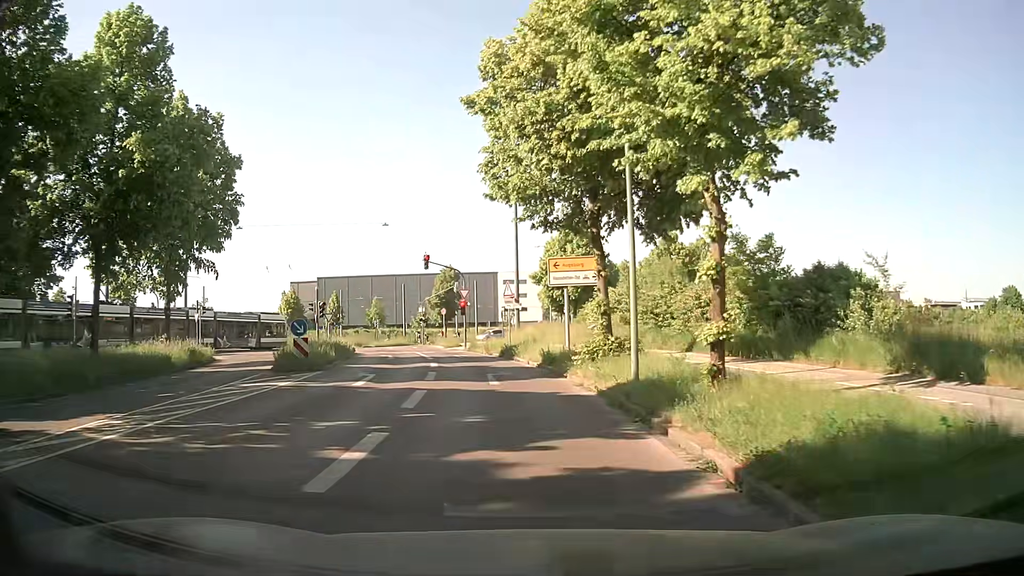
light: Day
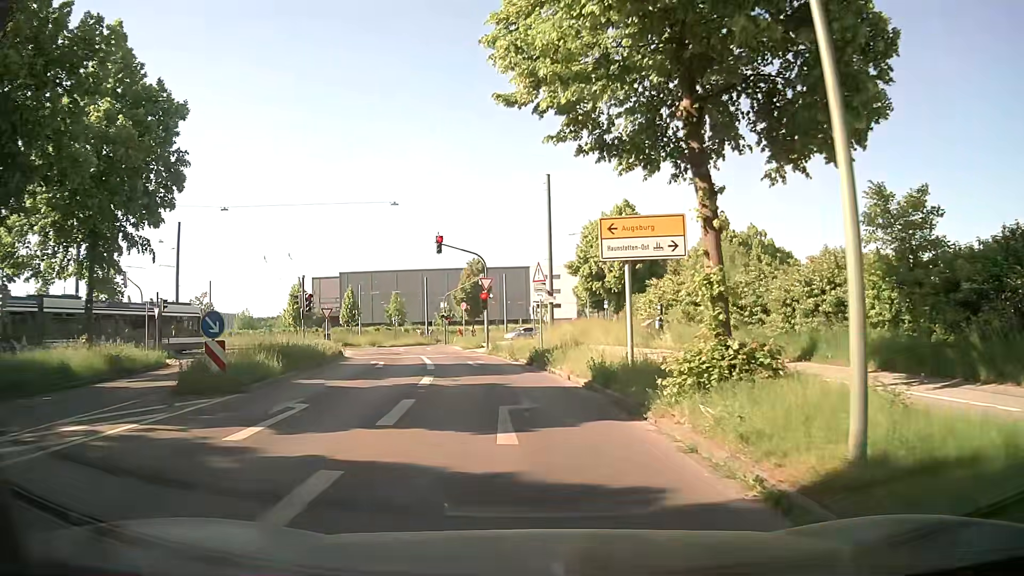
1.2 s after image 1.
(-0.1, +8.3) m; -2°
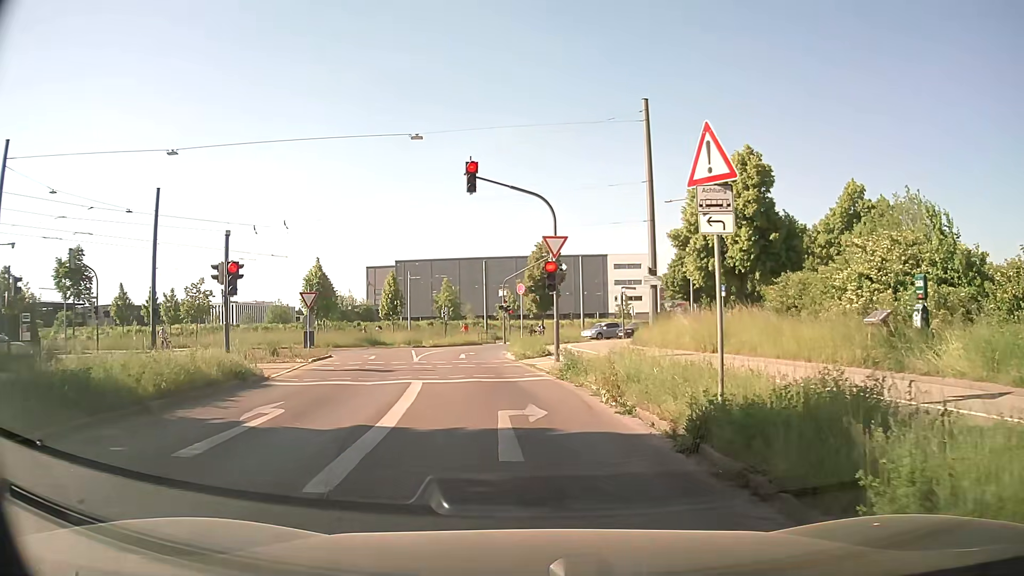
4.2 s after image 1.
(-1.0, +15.8) m; -7°
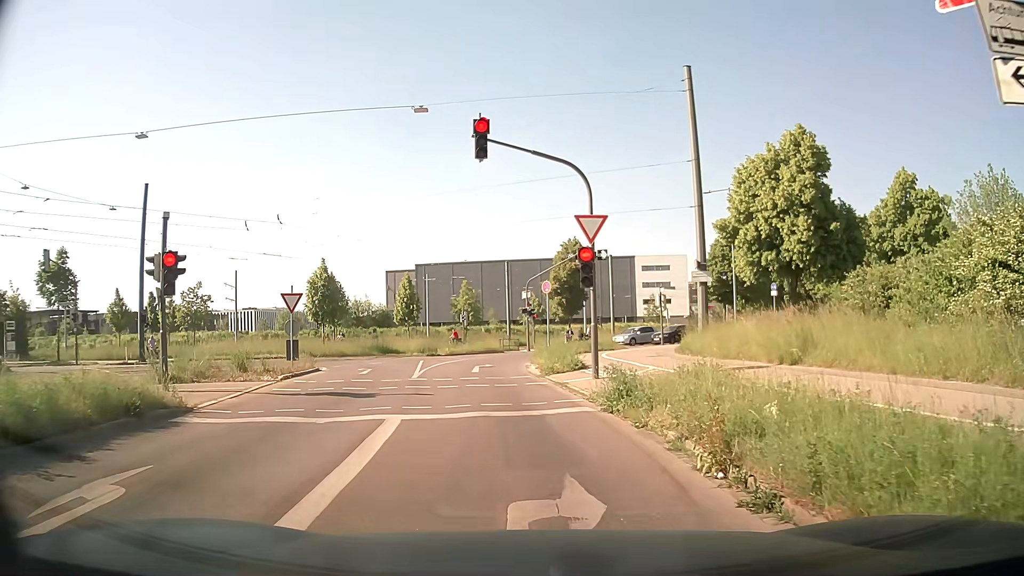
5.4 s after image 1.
(-0.1, +4.9) m; -3°
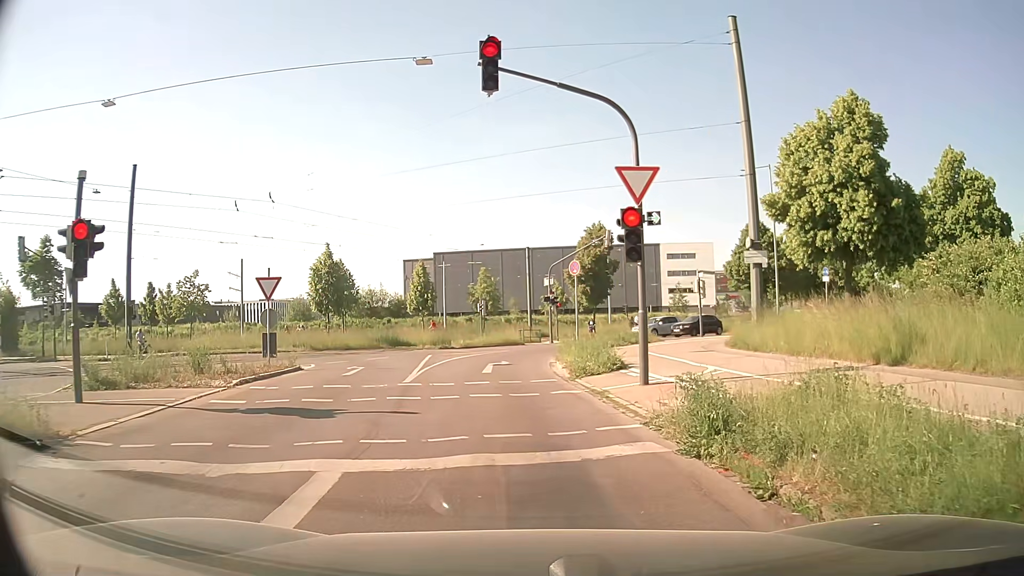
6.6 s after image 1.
(0.0, +4.1) m; -1°
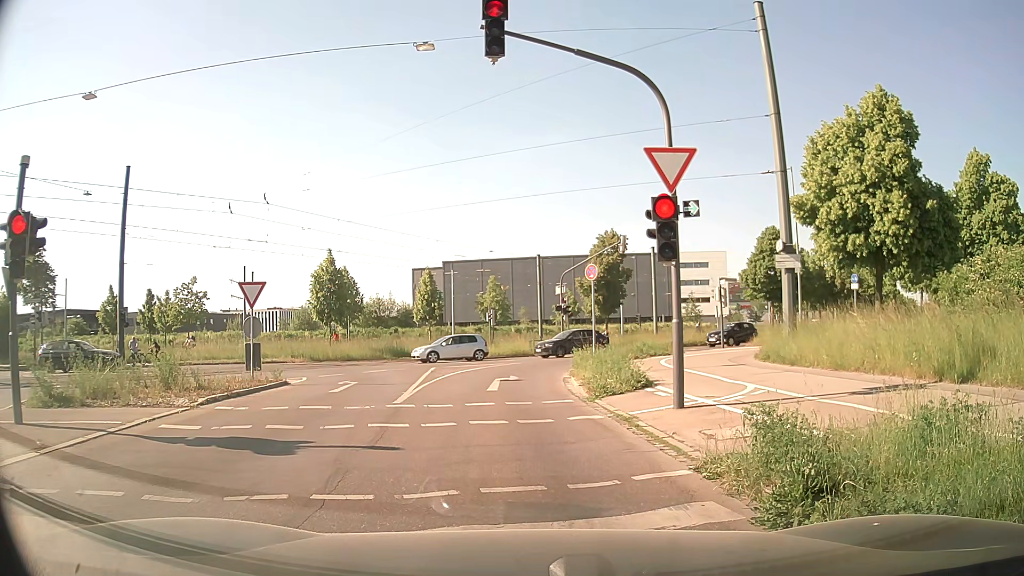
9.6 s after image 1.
(0.0, +2.0) m; 0°
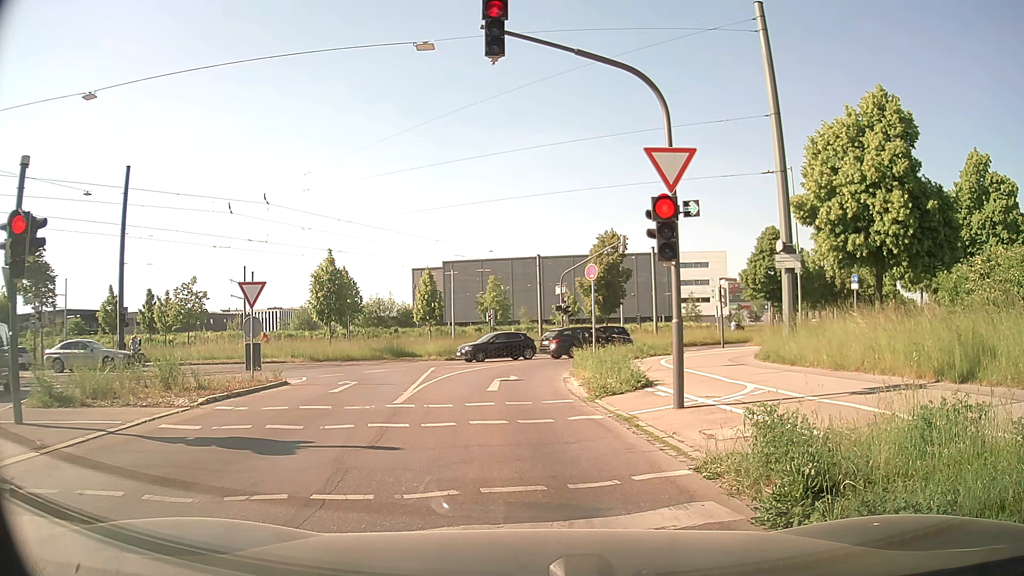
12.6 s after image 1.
(0.0, 0.0) m; 0°
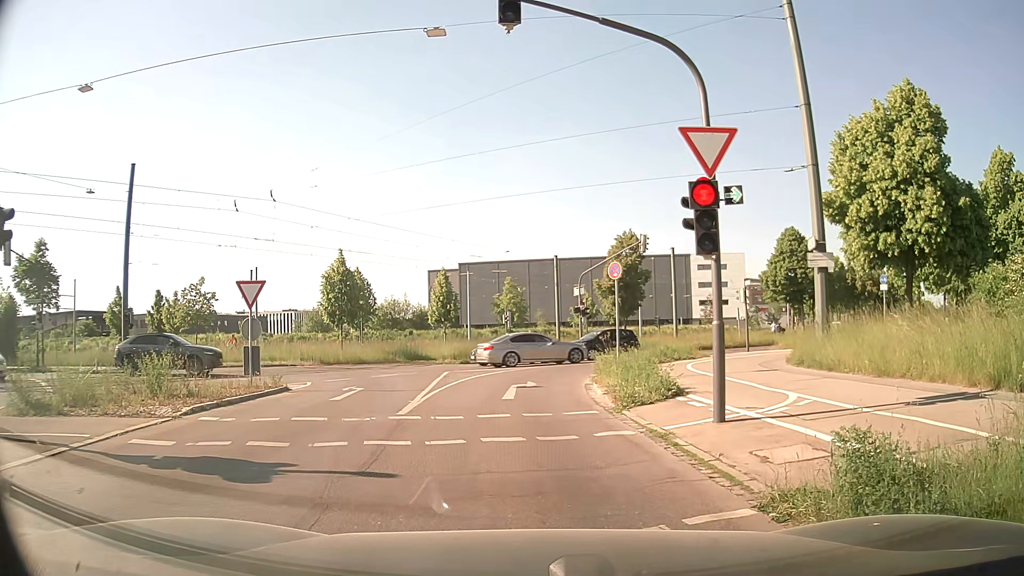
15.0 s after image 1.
(0.0, +1.3) m; 0°
(-1, +10) (-1, +20) (+1, +30) (+7, +37) (+15, +43) (+23, +50) (+30, +57) (+37, +64) (+43, +72) (+49, +80) m
